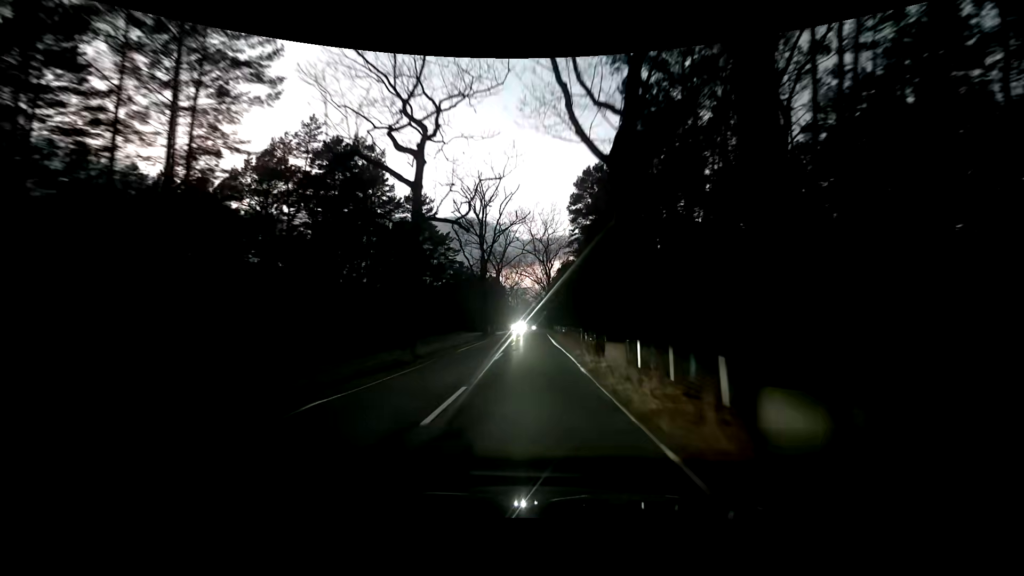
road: tertiary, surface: asphalt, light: Dusk
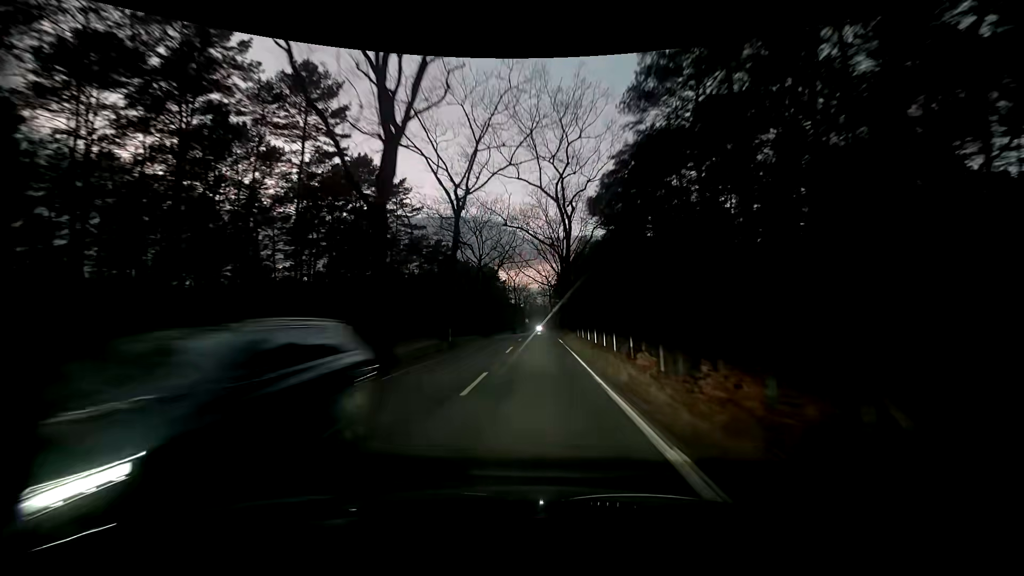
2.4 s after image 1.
(+0.3, +33.7) m; +1°
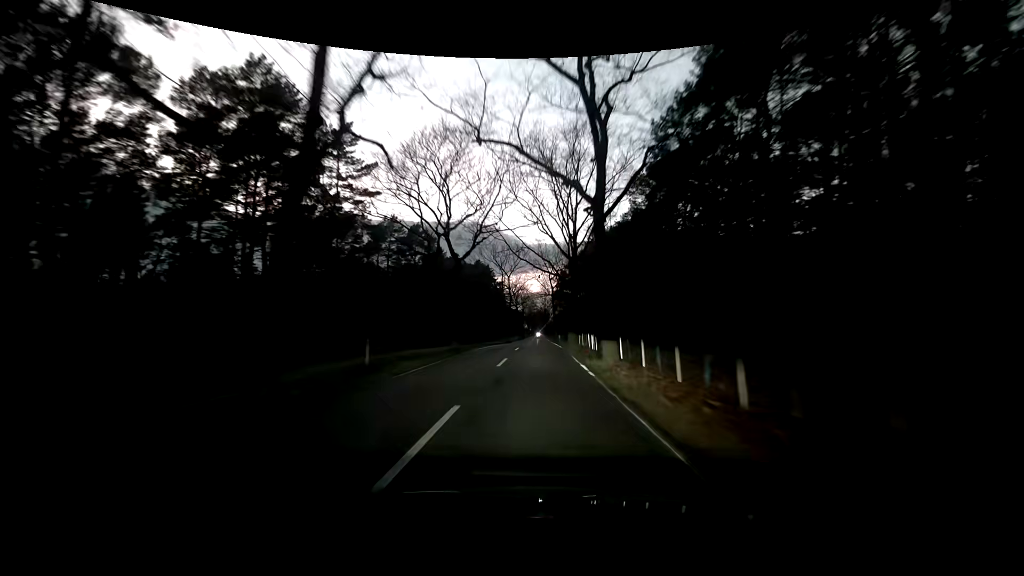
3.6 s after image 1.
(-0.2, +17.2) m; -2°
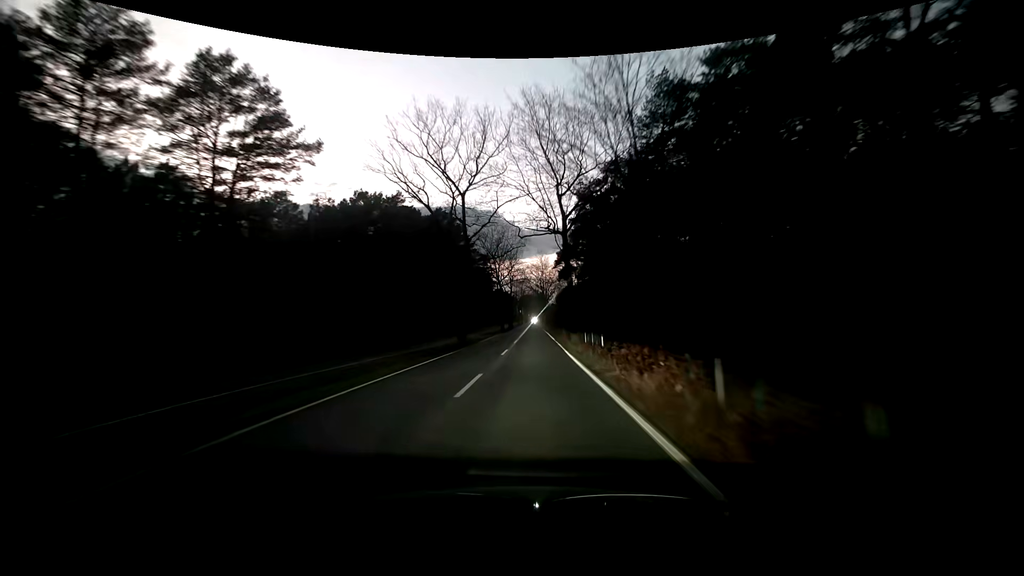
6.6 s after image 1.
(+1.6, +43.3) m; +2°
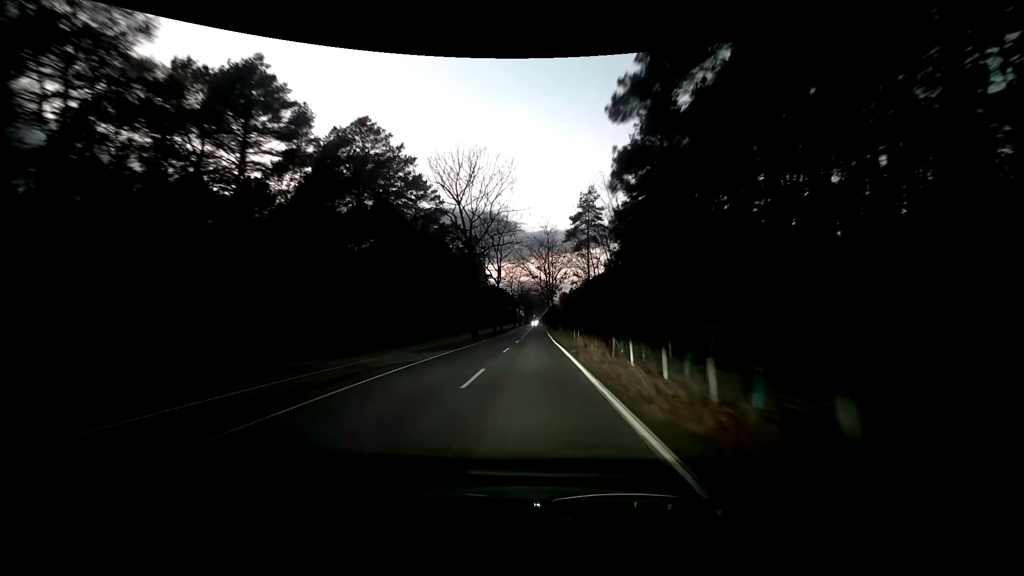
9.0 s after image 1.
(+0.2, +35.1) m; +1°
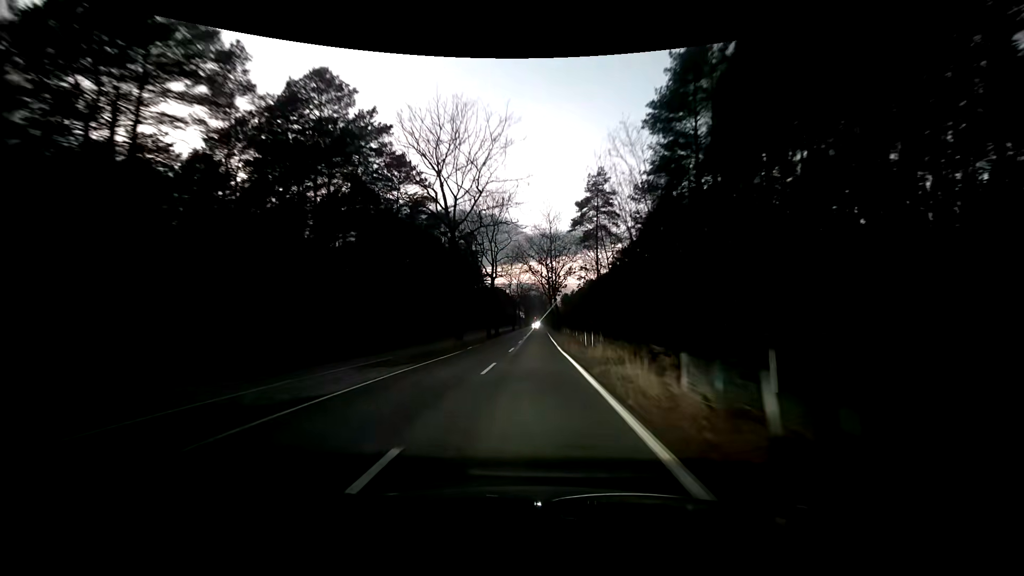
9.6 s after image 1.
(-0.1, +8.8) m; -1°
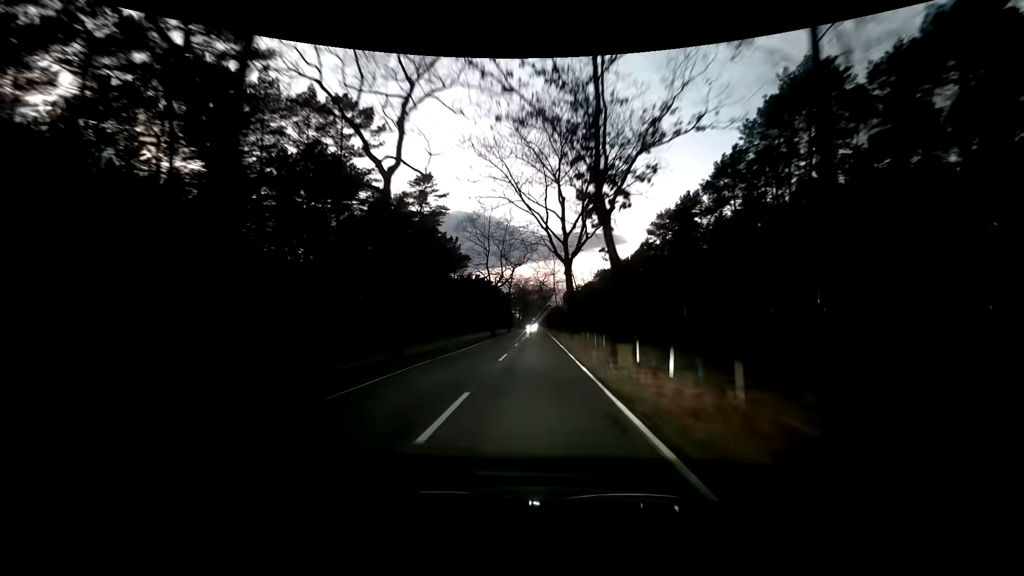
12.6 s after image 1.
(+0.2, +43.9) m; +1°
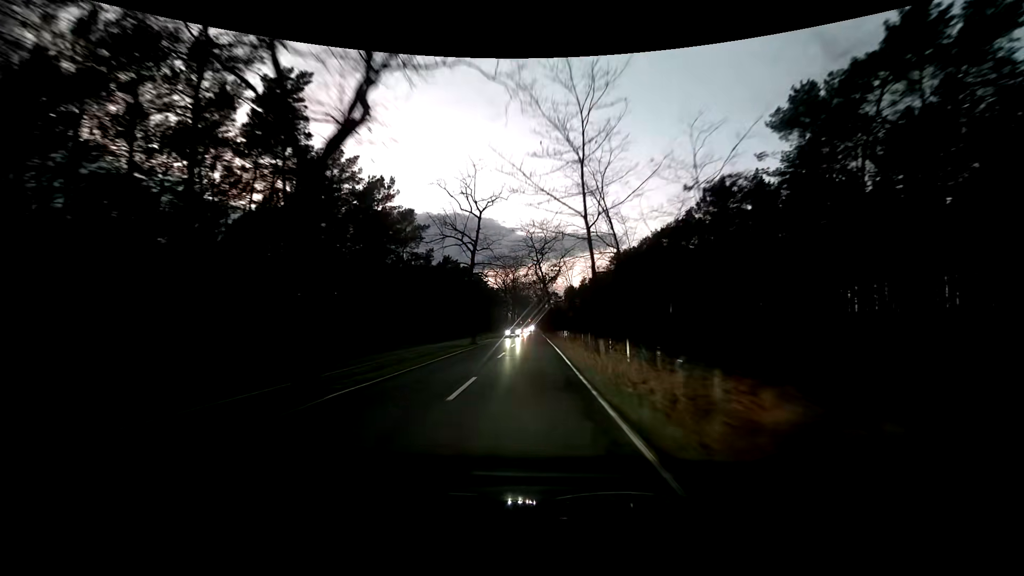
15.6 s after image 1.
(-0.3, +44.8) m; 0°
(0, +10) (0, +20) (0, +30) (0, +40) (0, +50) (0, +60) (-1, +70) (-1, +80) (-1, +90) (-1, +100) m
